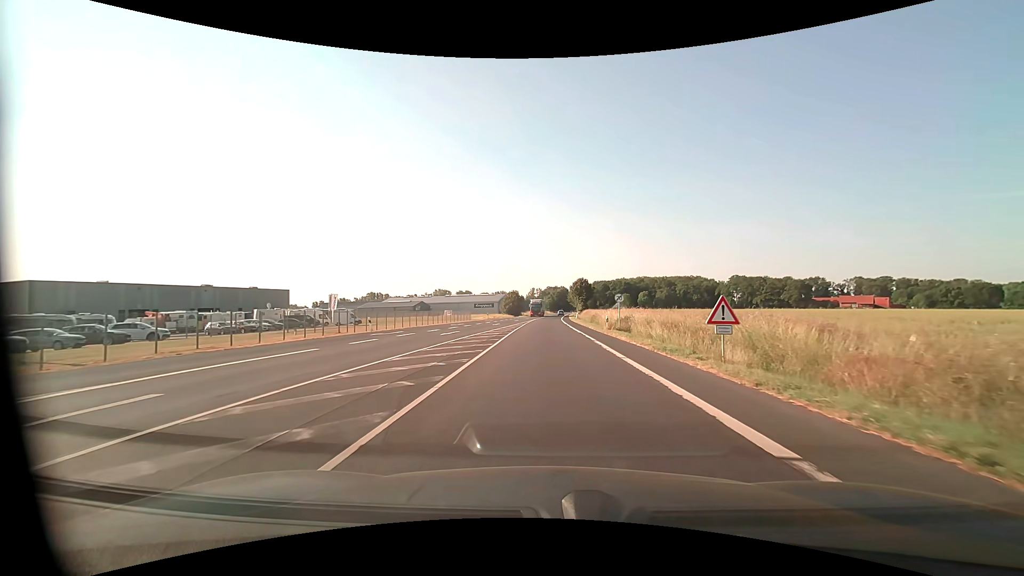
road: primary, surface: asphalt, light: Day
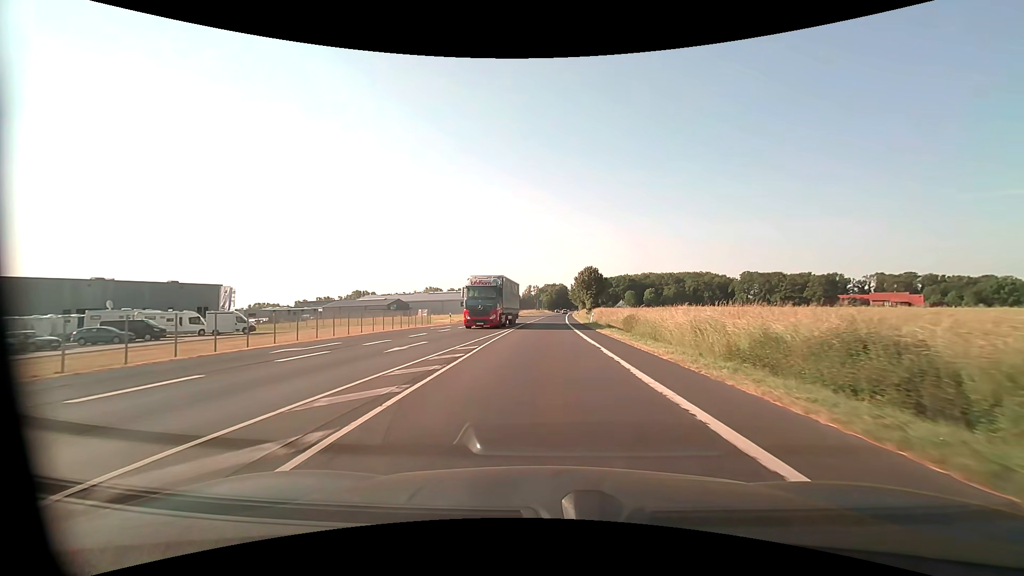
(+0.2, +32.1) m; 0°
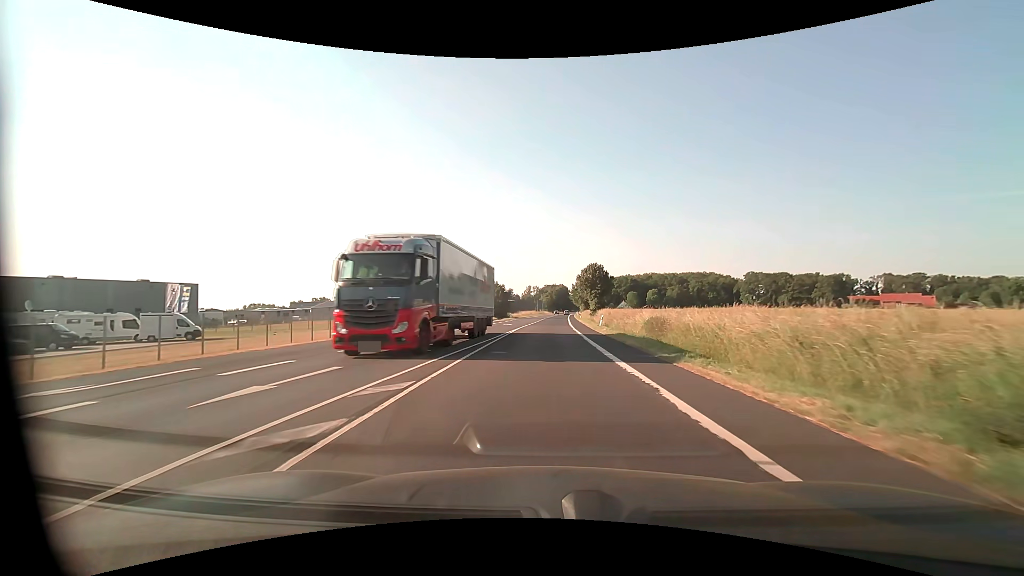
(0.0, +9.1) m; 0°
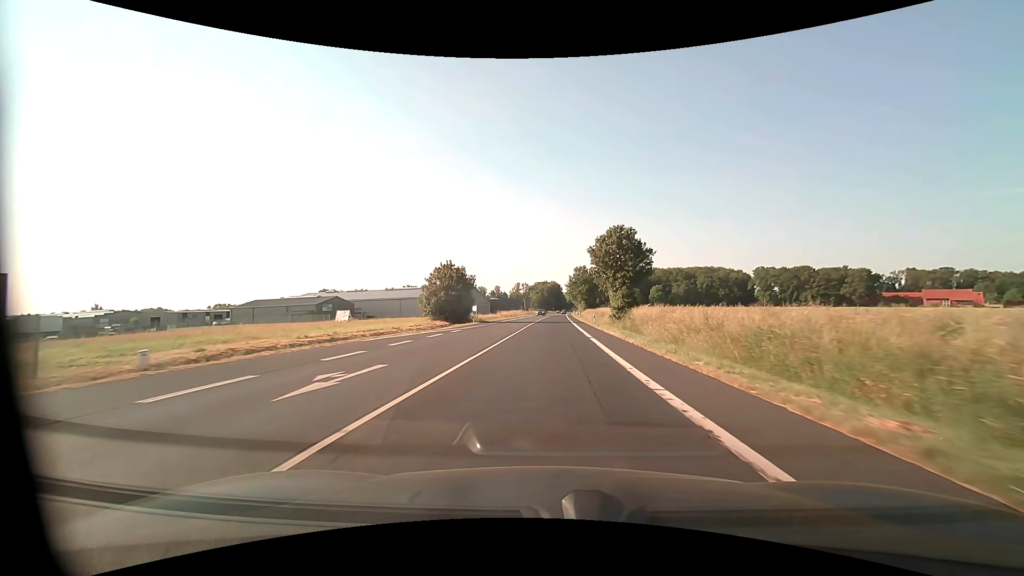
(+0.3, +40.3) m; +1°
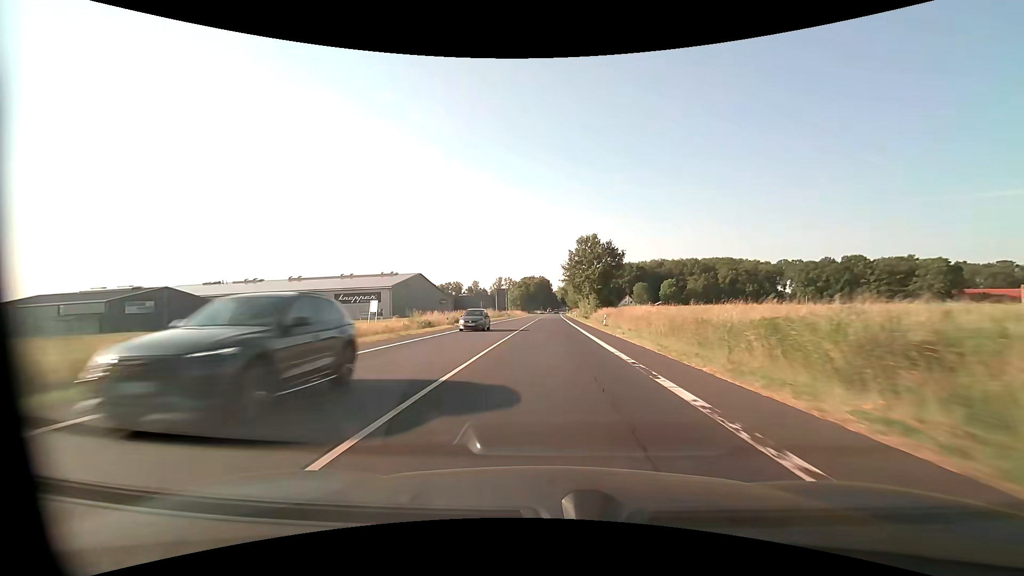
(+1.0, +59.1) m; +2°
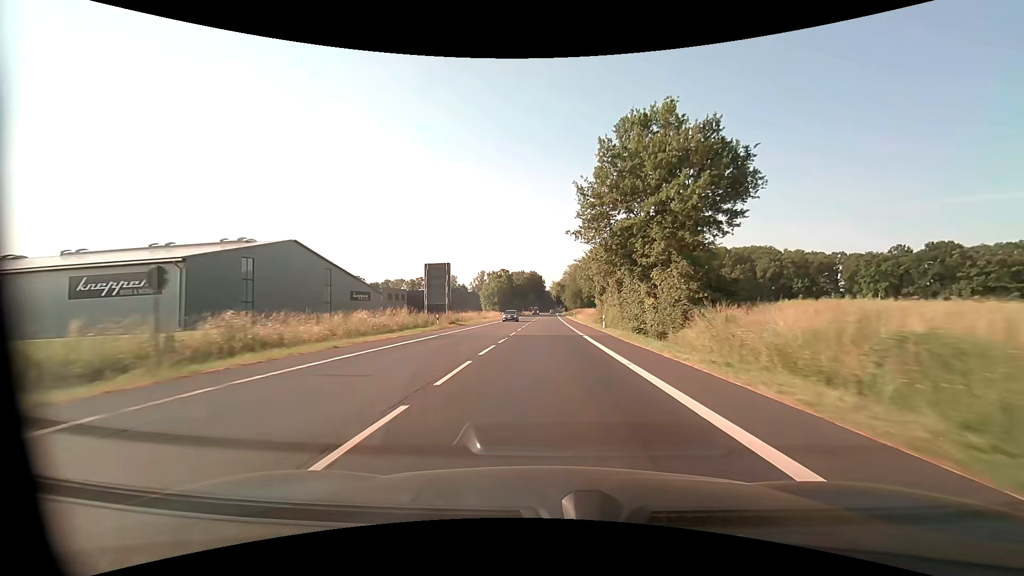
(+0.3, +53.9) m; +1°
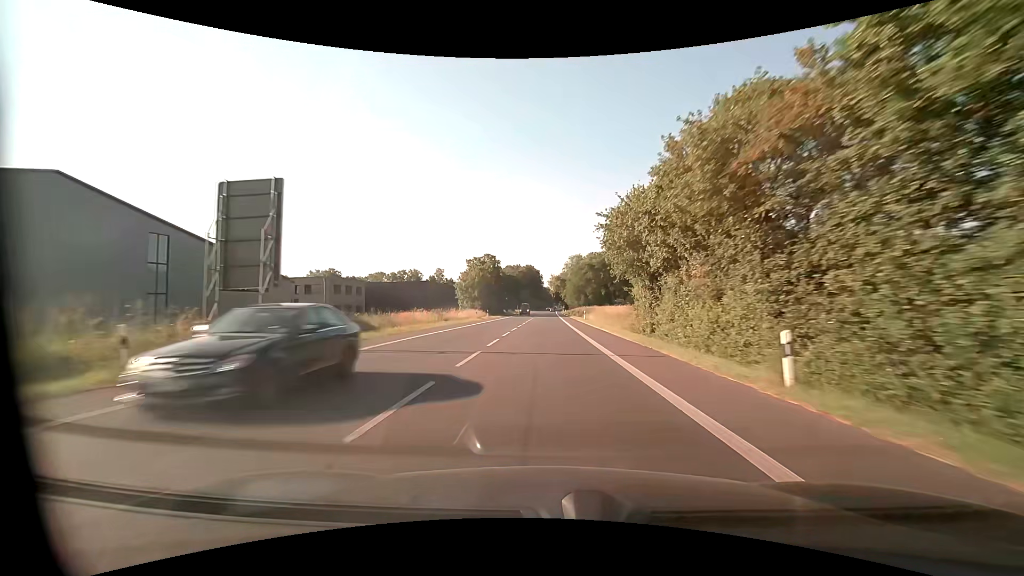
(+0.1, +29.0) m; 0°
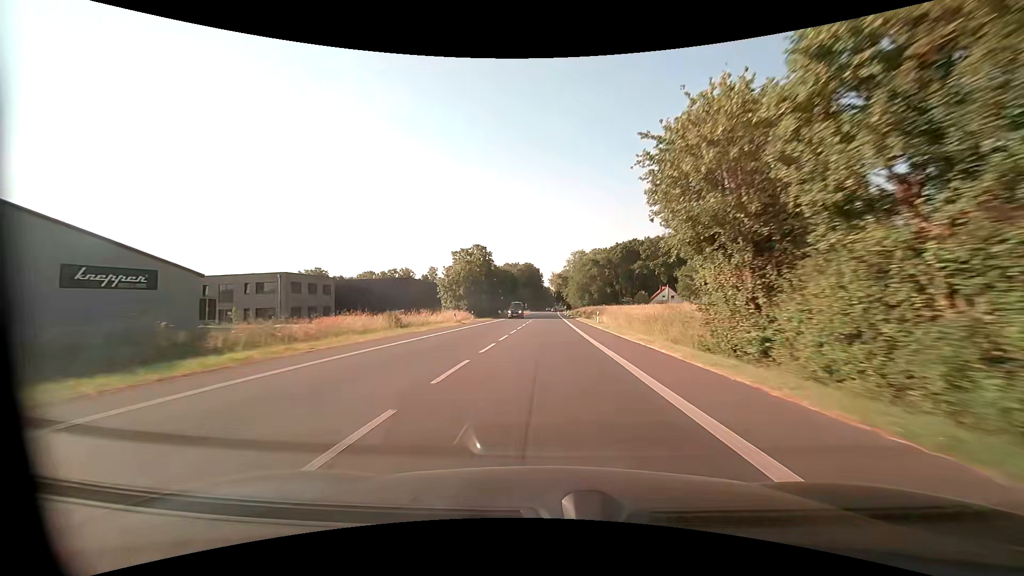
(+0.1, +14.8) m; 0°
(0, +10) (0, +20) (0, +30) (0, +40) (0, +50) (0, +60) (0, +70) (0, +80) (+1, +90) (+1, +100) m
